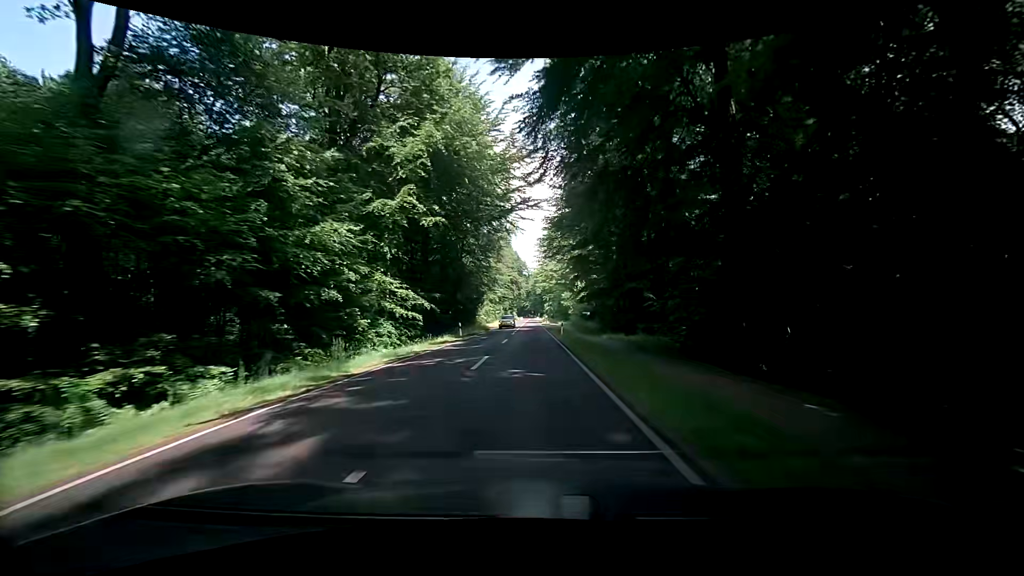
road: secondary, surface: asphalt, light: Day
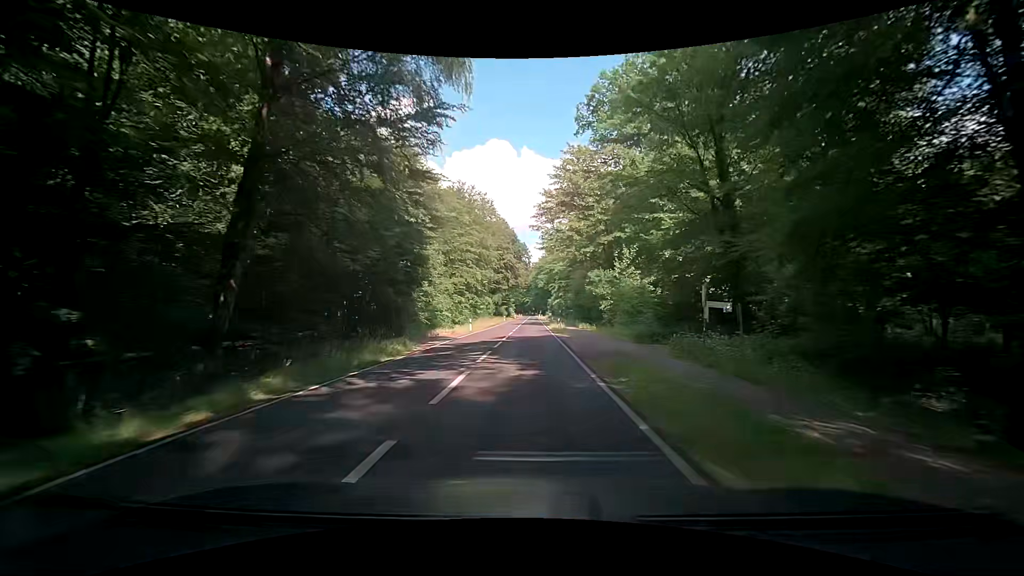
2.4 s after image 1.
(+0.1, +41.8) m; 0°
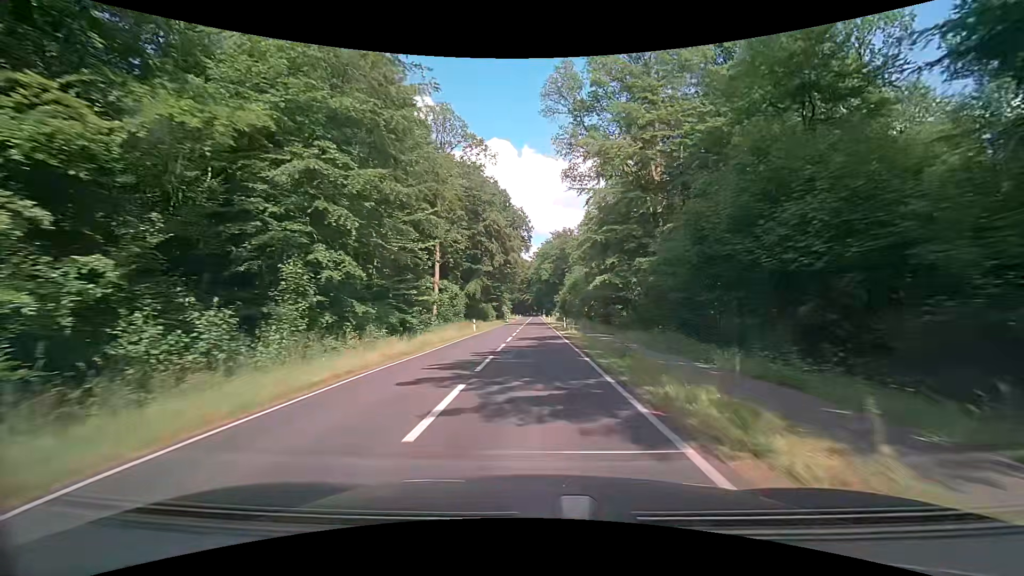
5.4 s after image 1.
(+0.1, +51.6) m; +1°
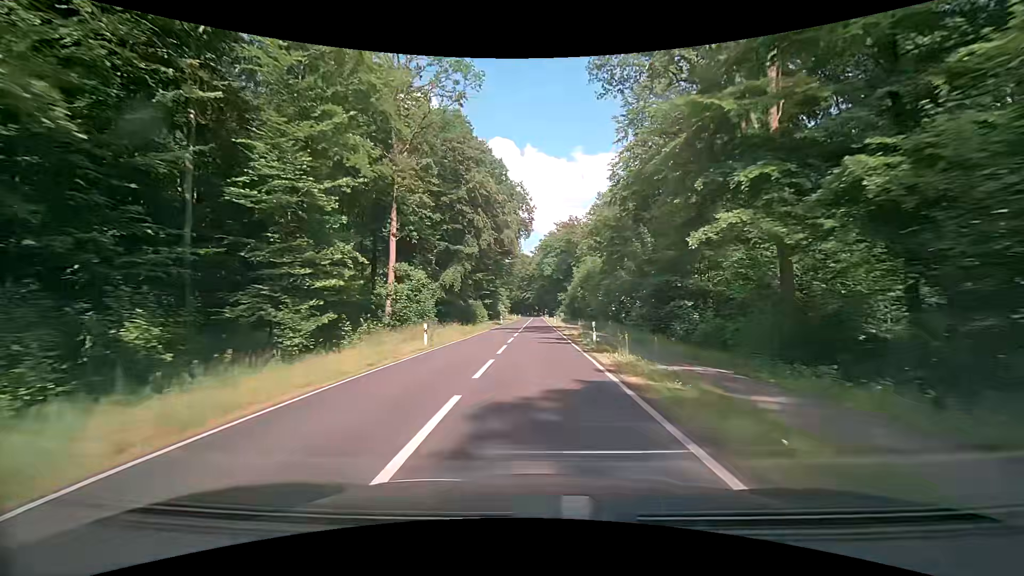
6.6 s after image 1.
(-0.4, +19.8) m; -1°
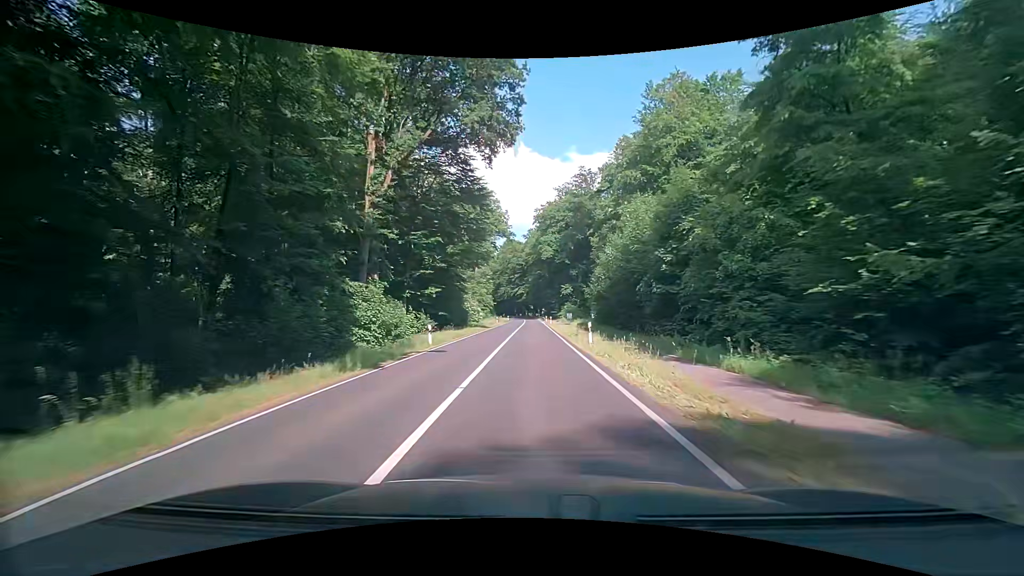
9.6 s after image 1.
(+0.1, +48.2) m; +1°
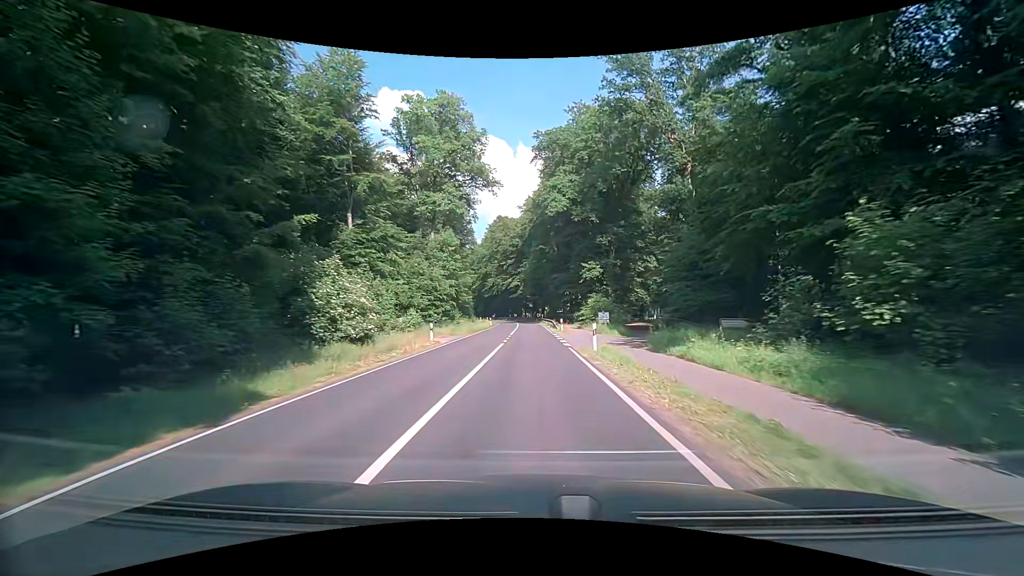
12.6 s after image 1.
(-0.3, +48.1) m; -1°
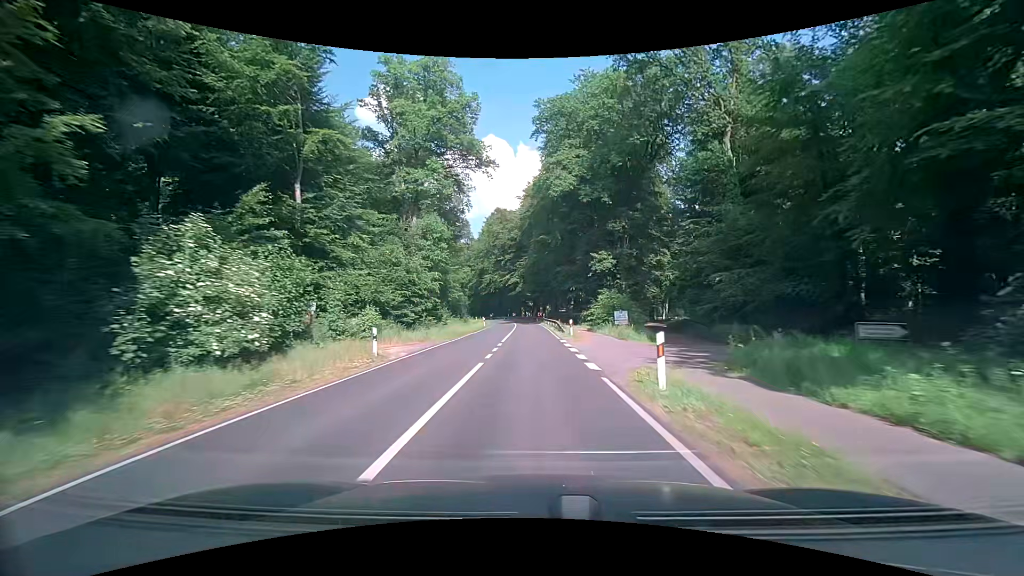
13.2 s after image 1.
(0.0, +9.7) m; -1°
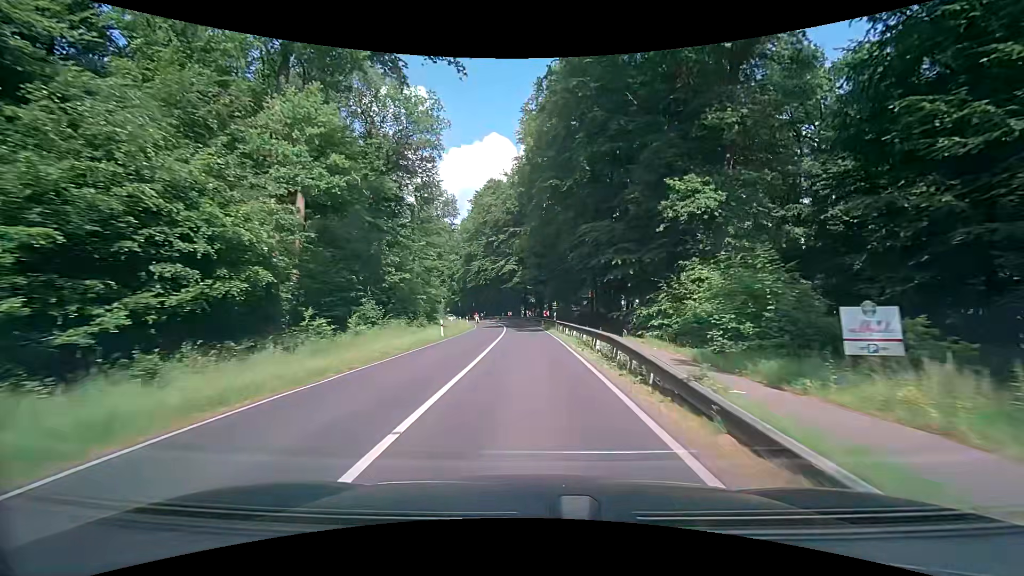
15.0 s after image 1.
(+0.4, +29.2) m; 0°
(0, +10) (0, +20) (0, +30) (0, +40) (-1, +50) (-2, +60) (-3, +70) (-5, +80) (-7, +89) (-10, +99) m
